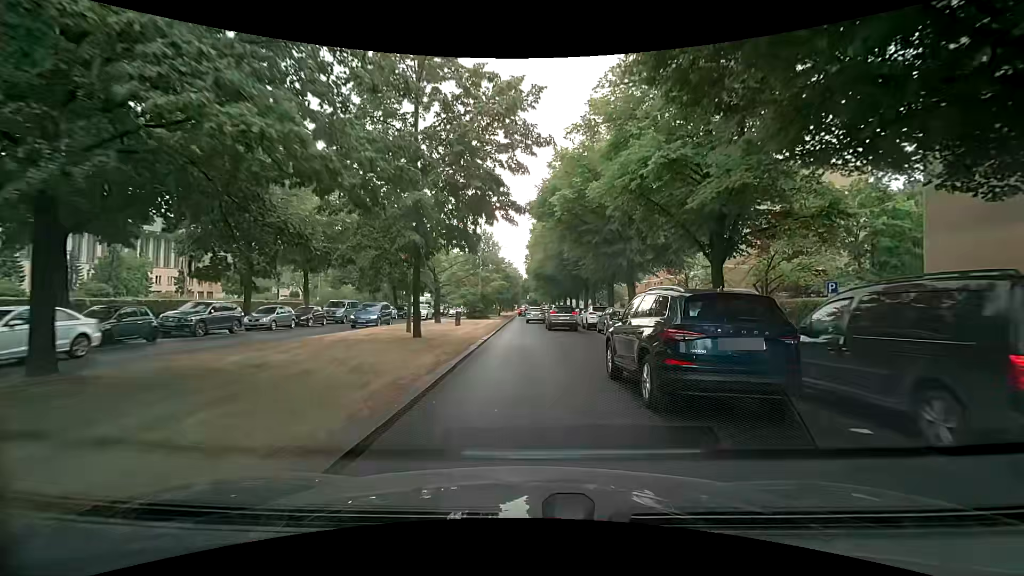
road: primary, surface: asphalt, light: Day
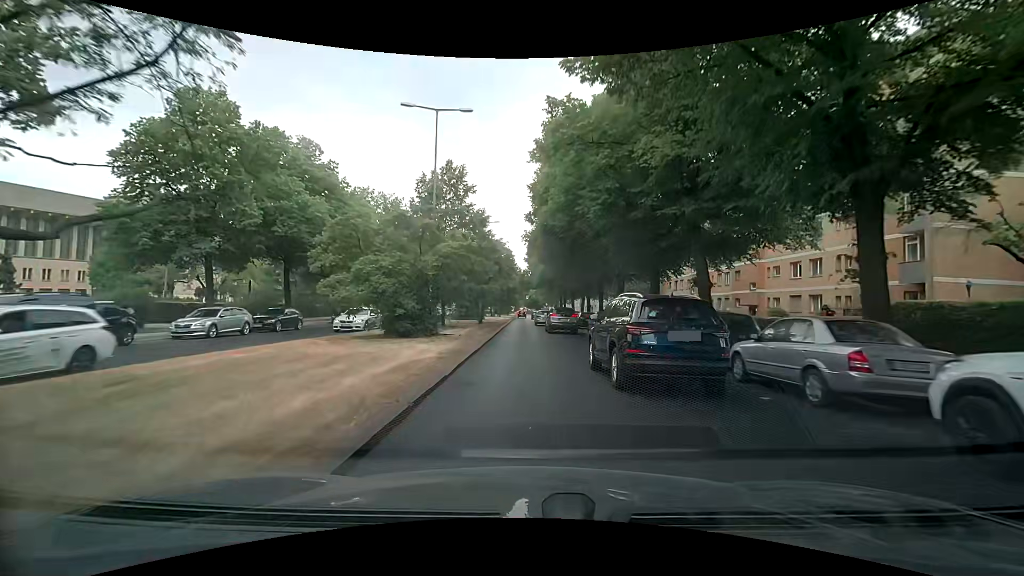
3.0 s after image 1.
(-0.6, +31.1) m; -1°
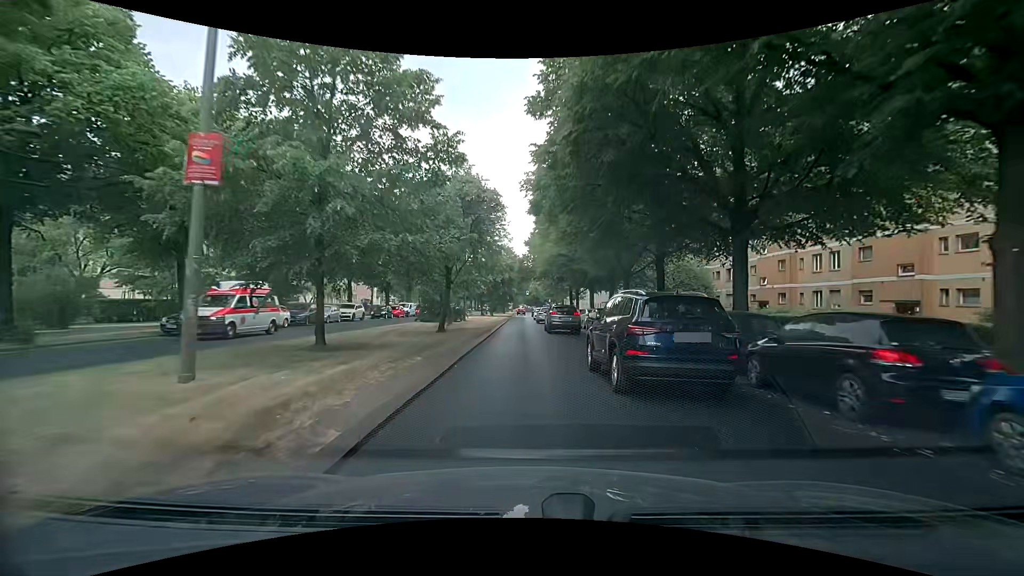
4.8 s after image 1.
(+0.1, +20.5) m; 0°
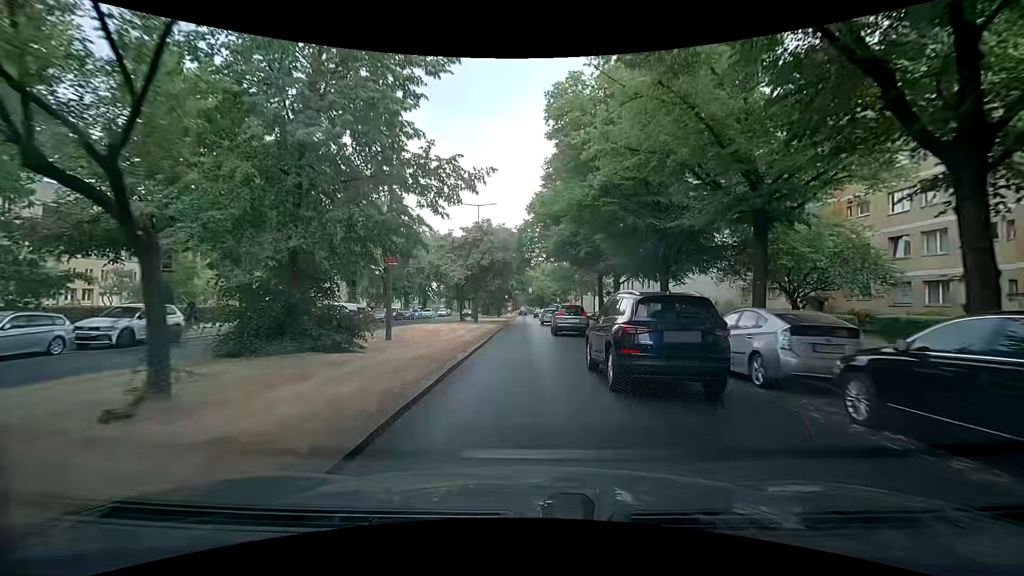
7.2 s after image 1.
(+0.3, +26.1) m; 0°
(0, +10) (0, +20) (0, +30) (0, +40) (0, +50) (+1, +60) (+1, +70) (+1, +80) (+1, +90) (+1, +100) m
